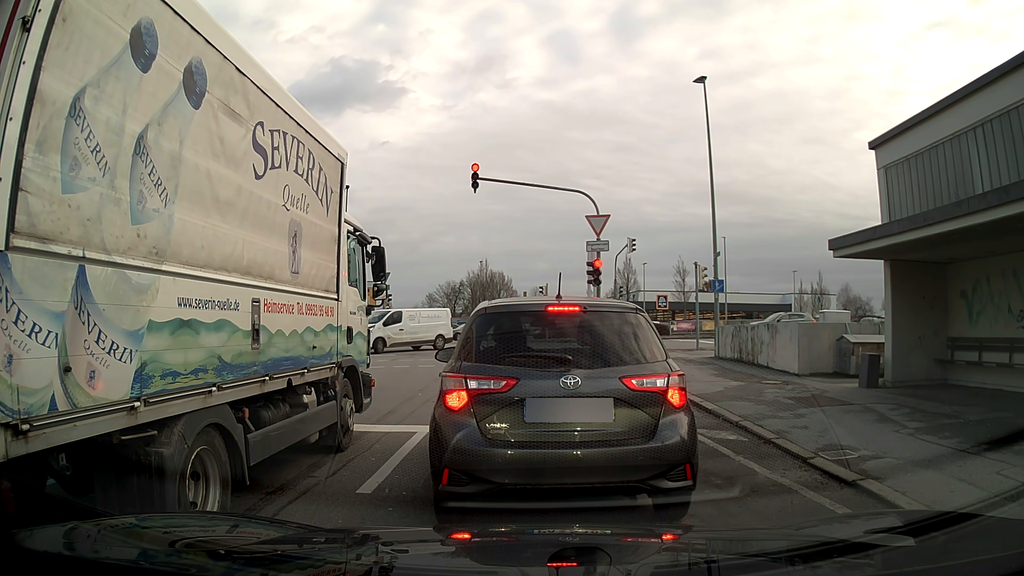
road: residential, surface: asphalt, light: Day
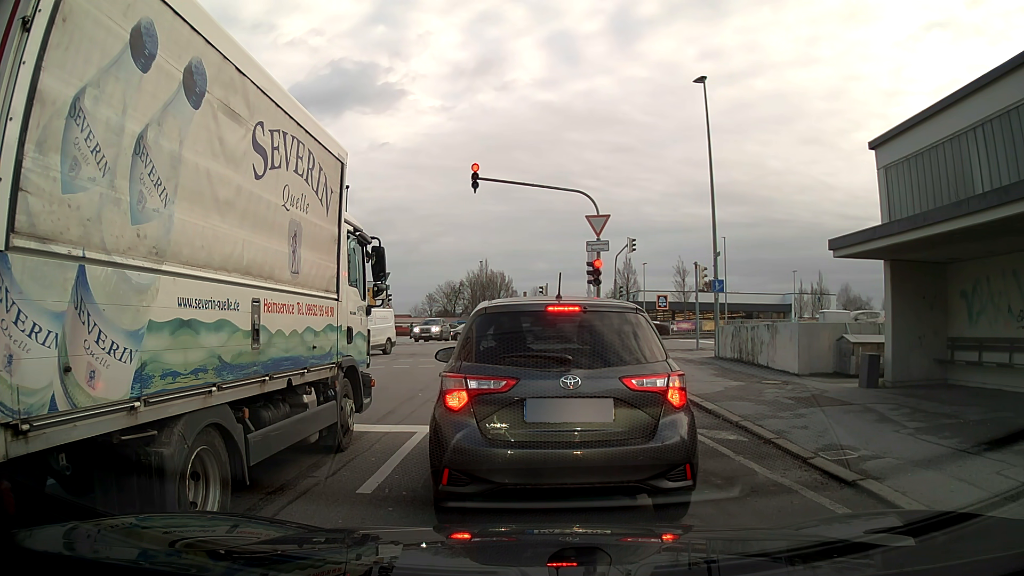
(0.0, 0.0) m; 0°
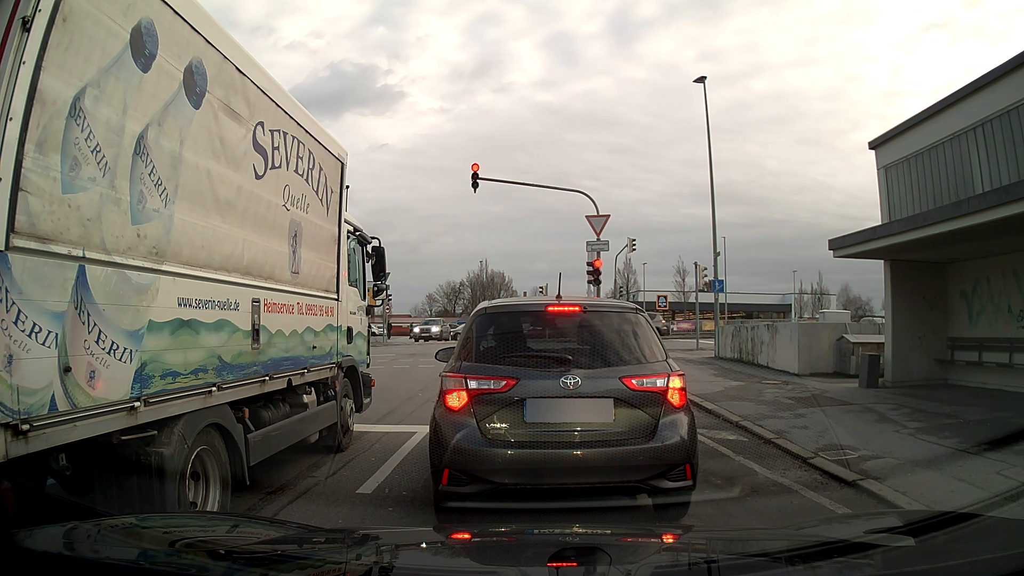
(0.0, 0.0) m; 0°
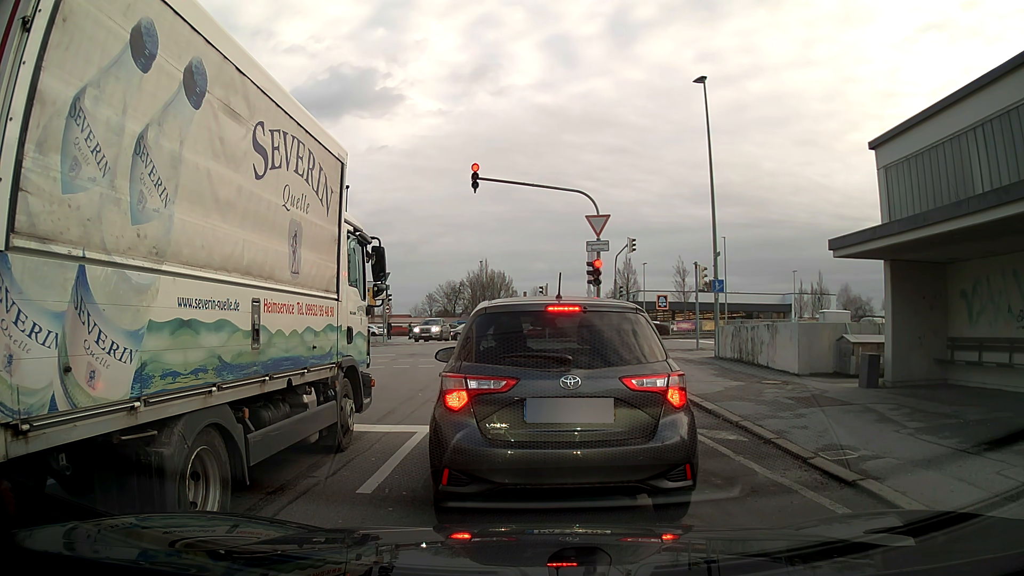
(0.0, 0.0) m; 0°
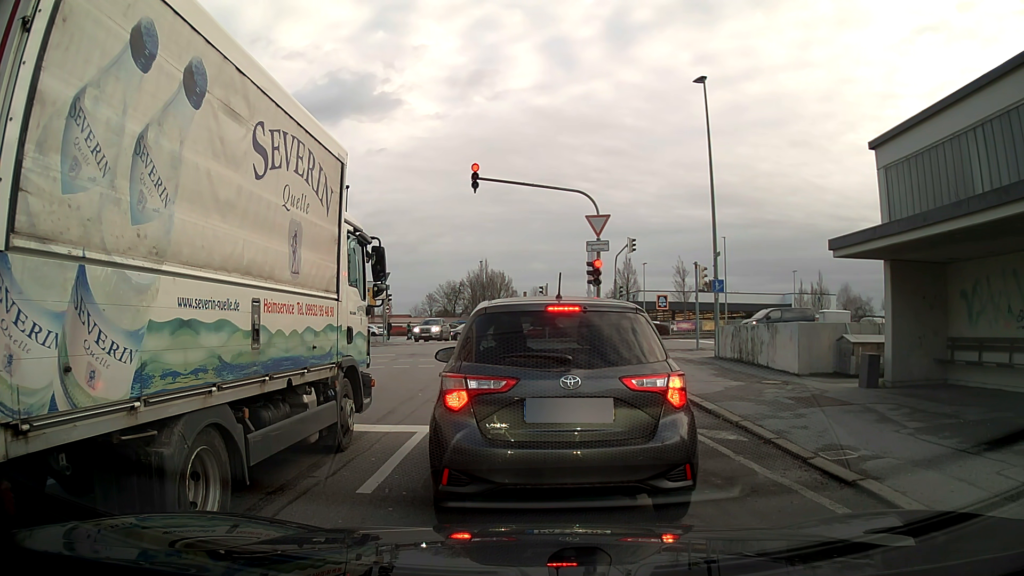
(0.0, 0.0) m; 0°
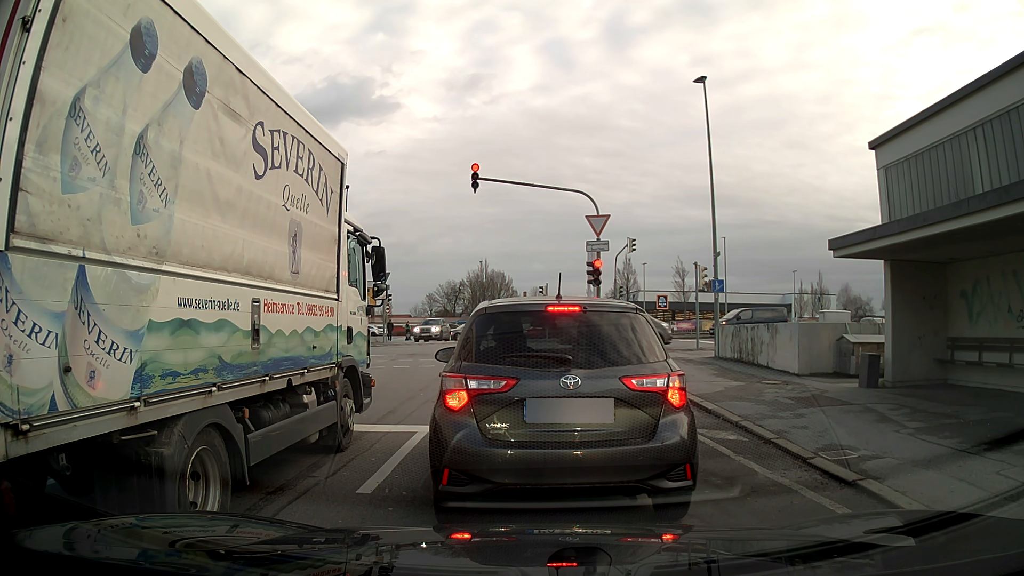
(0.0, 0.0) m; 0°
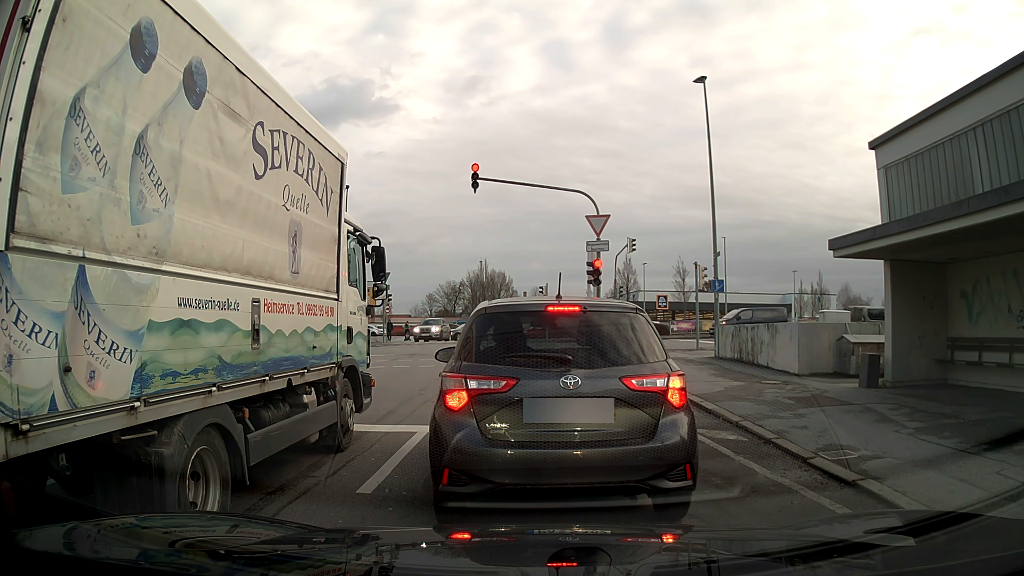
(0.0, 0.0) m; 0°
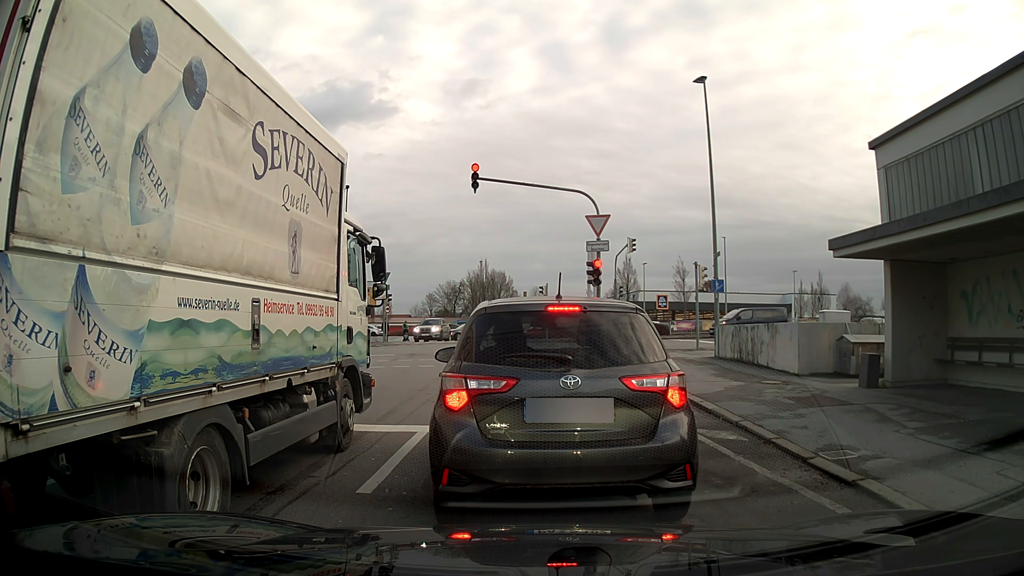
(0.0, 0.0) m; 0°
